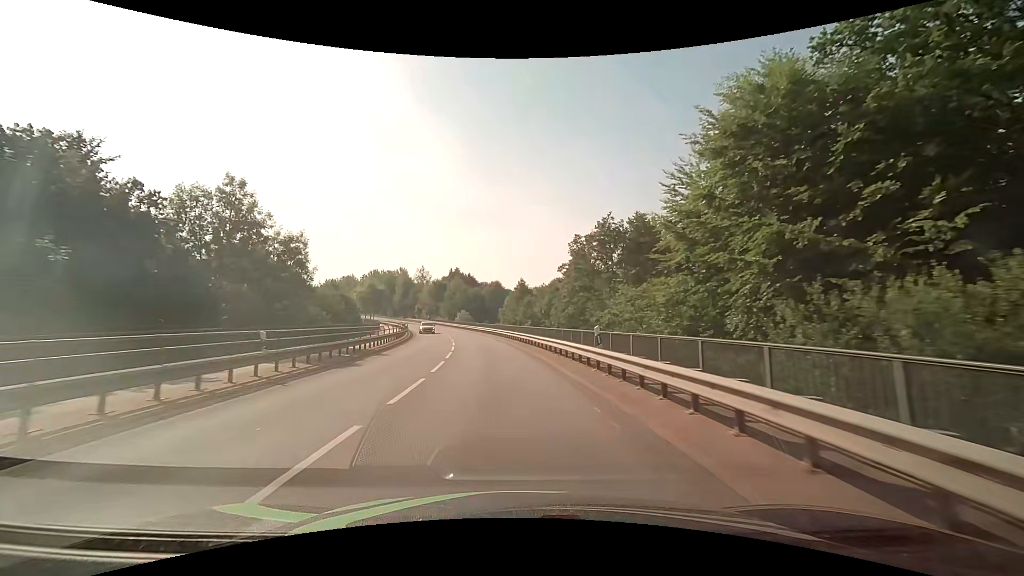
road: secondary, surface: asphalt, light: Day
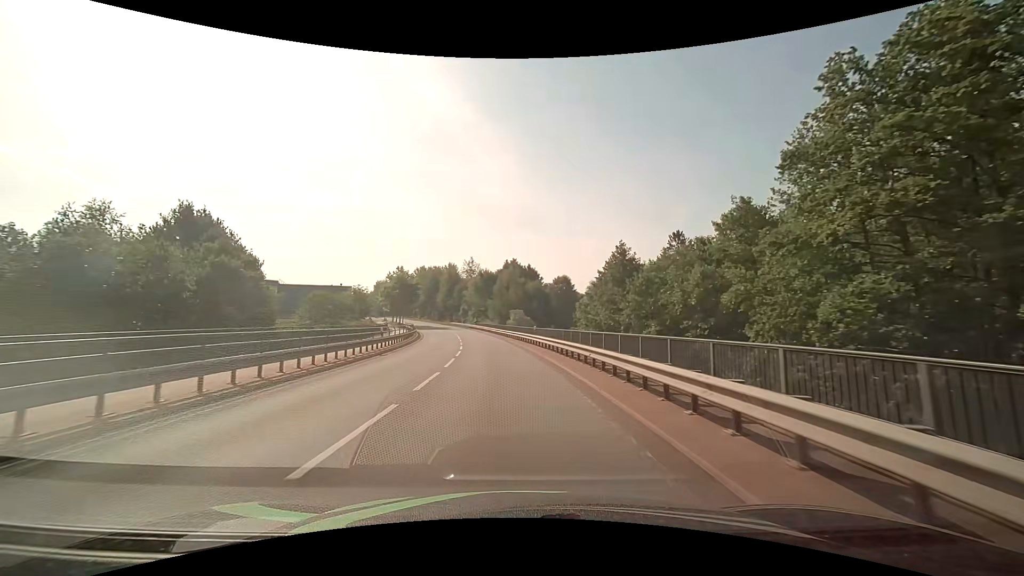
(-2.1, +34.1) m; -8°
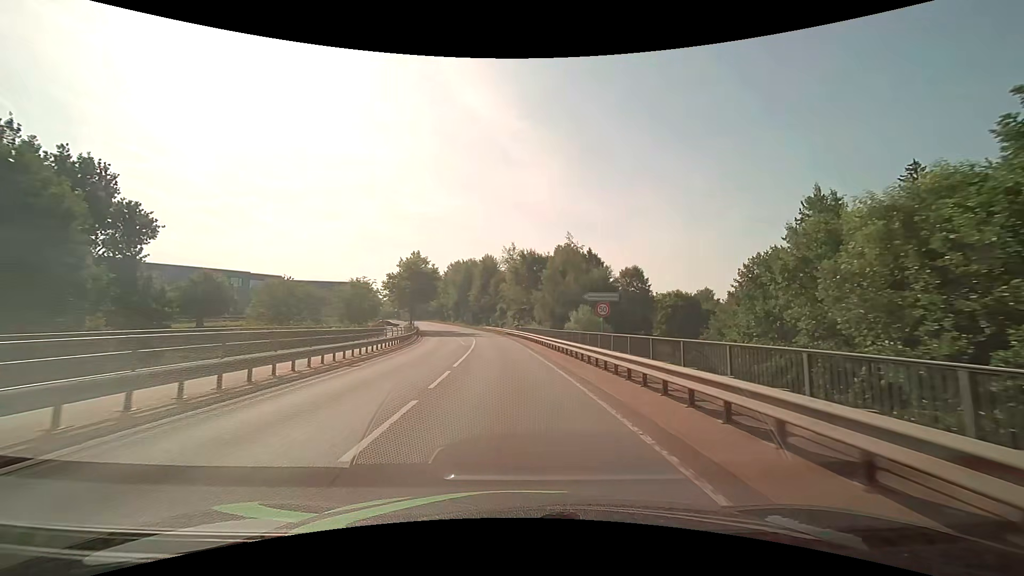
(-1.4, +29.6) m; -5°
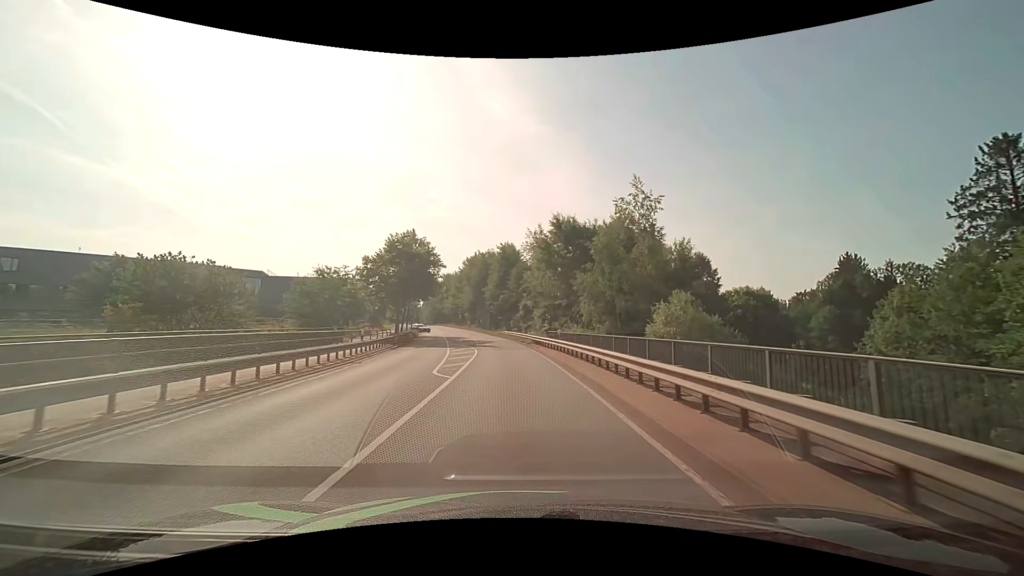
(-0.6, +21.8) m; -3°
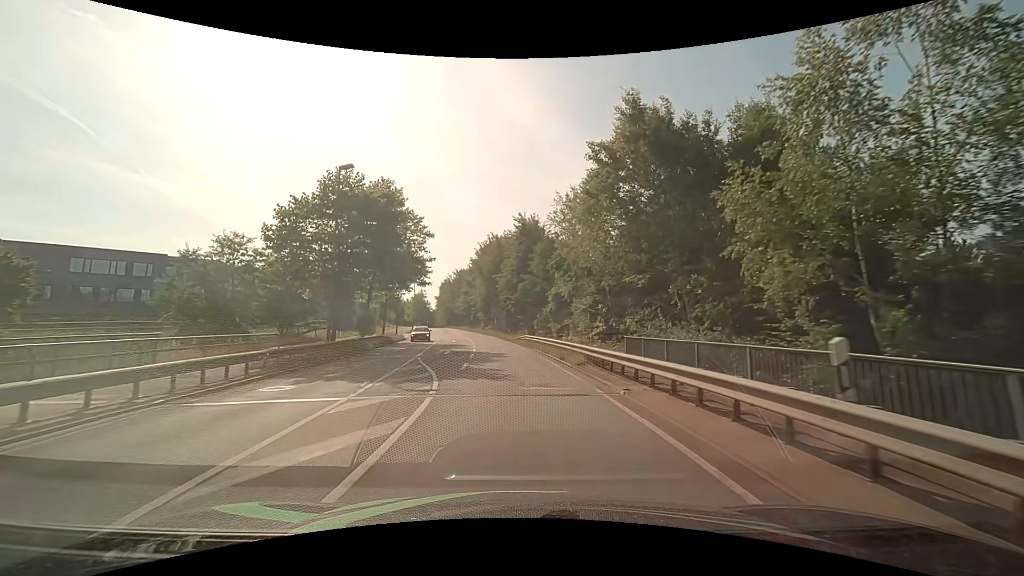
(-0.4, +22.1) m; -2°
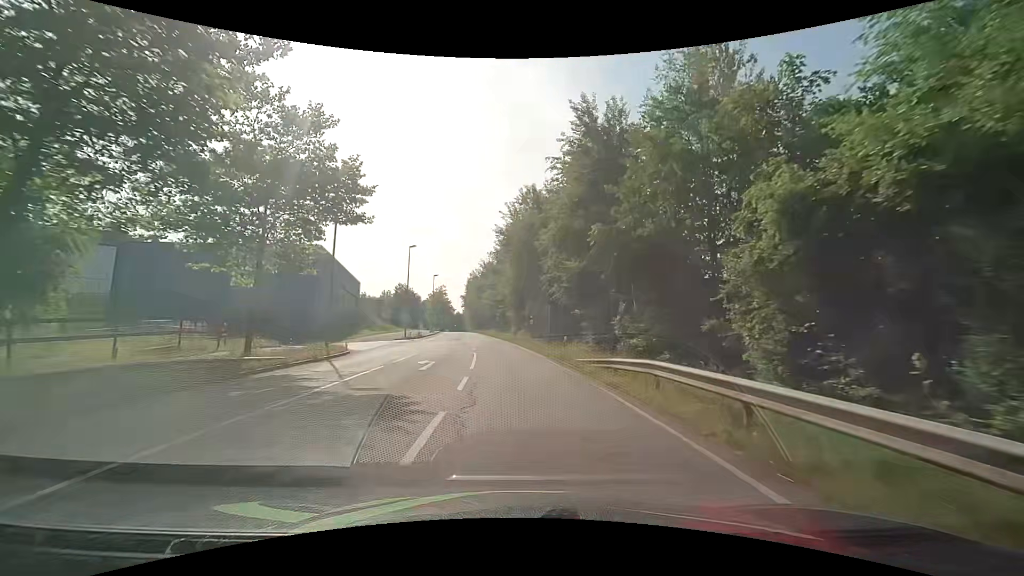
(-1.3, +29.8) m; -4°
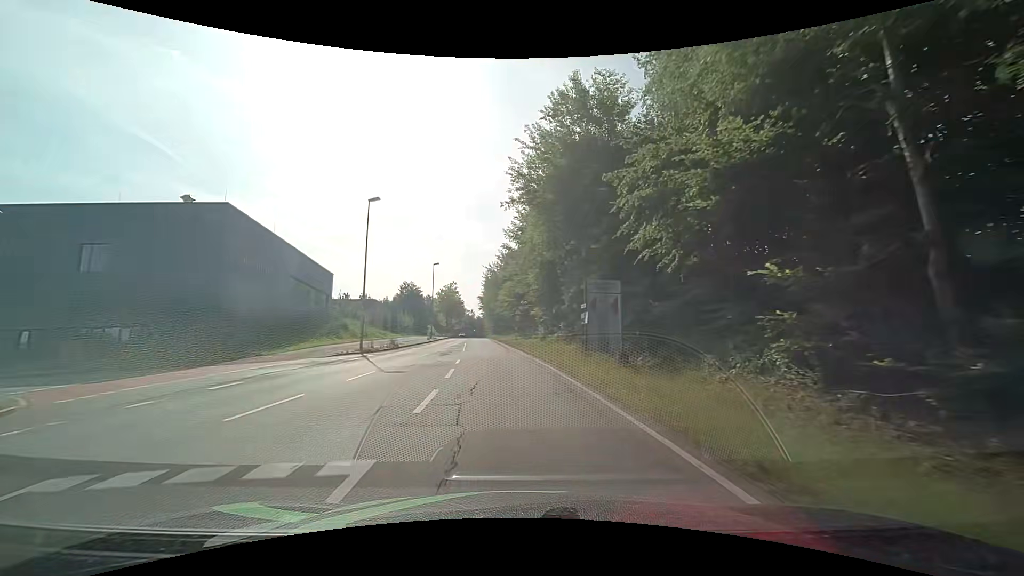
(-0.4, +22.6) m; -3°
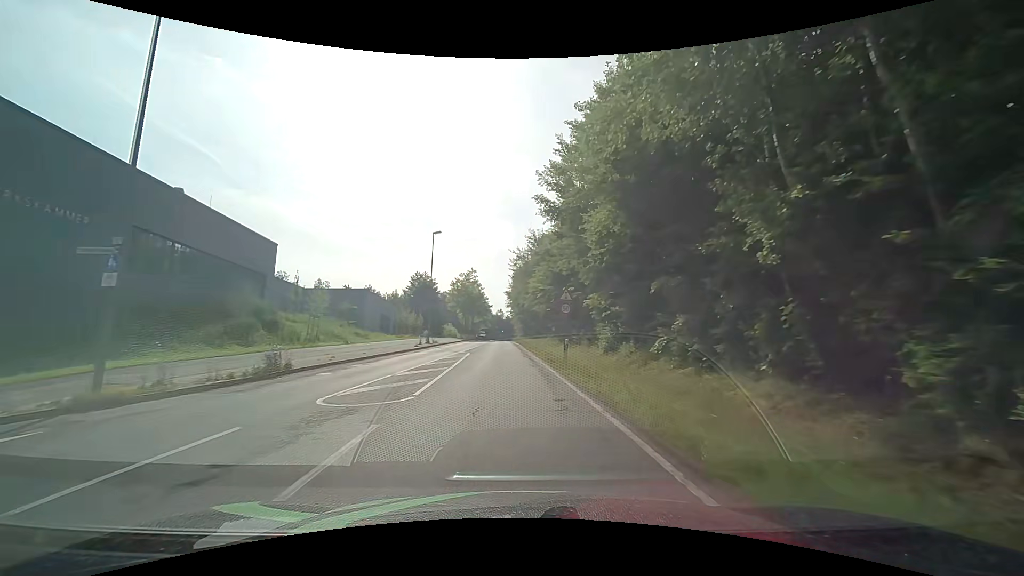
(-0.7, +22.6) m; -4°
(0, +10) (0, +20) (0, +30) (-1, +40) (-1, +50) (-1, +60) (-2, +70) (-2, +80) (-2, +90) (-2, +100) m
